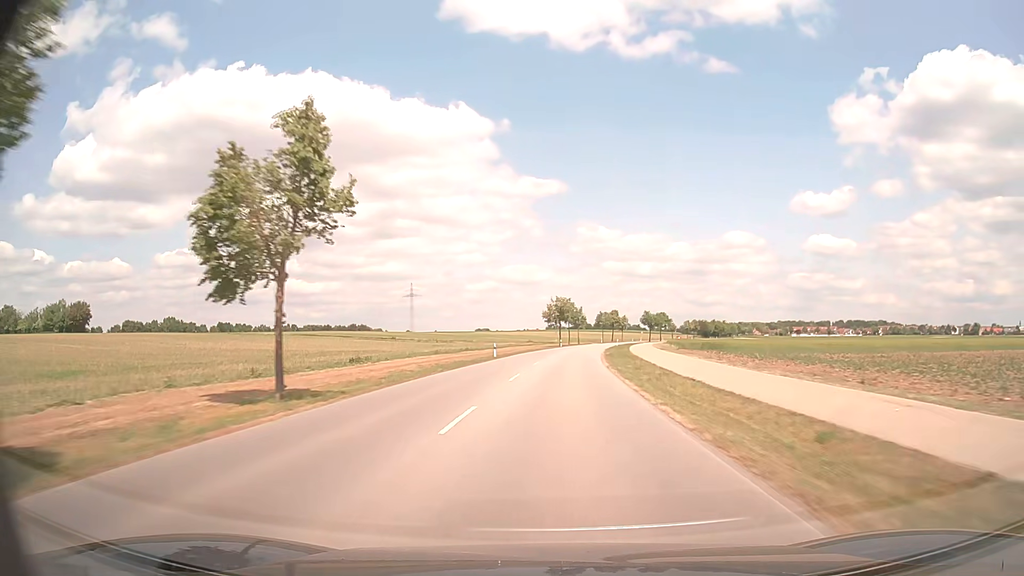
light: Day
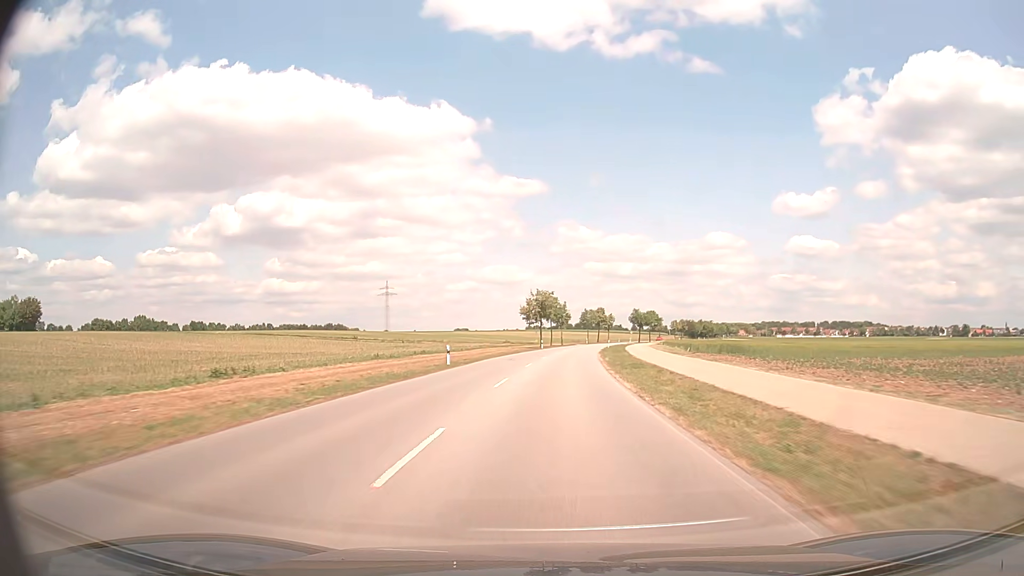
(+0.2, +15.4) m; +2°
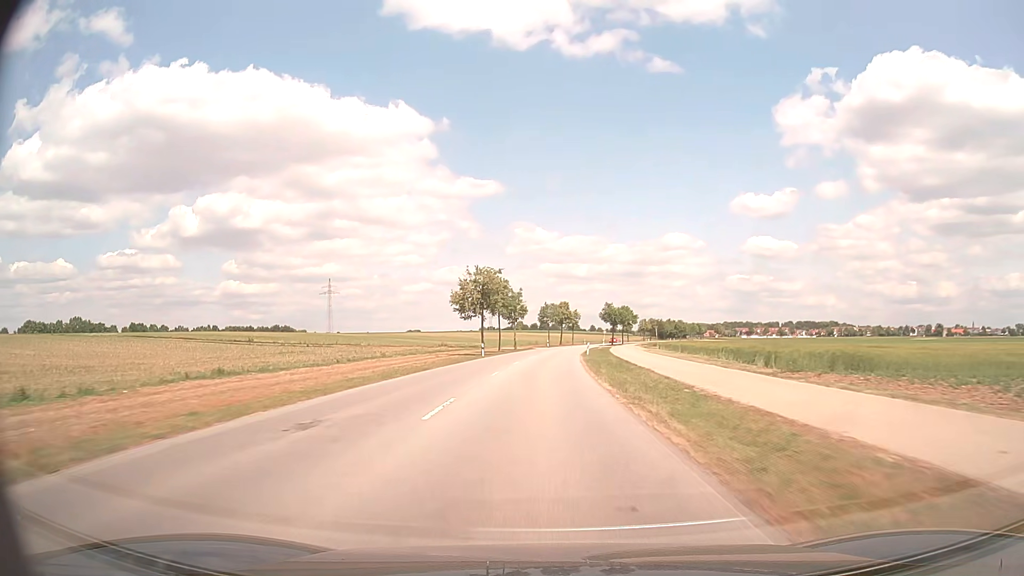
(+1.0, +30.9) m; +4°
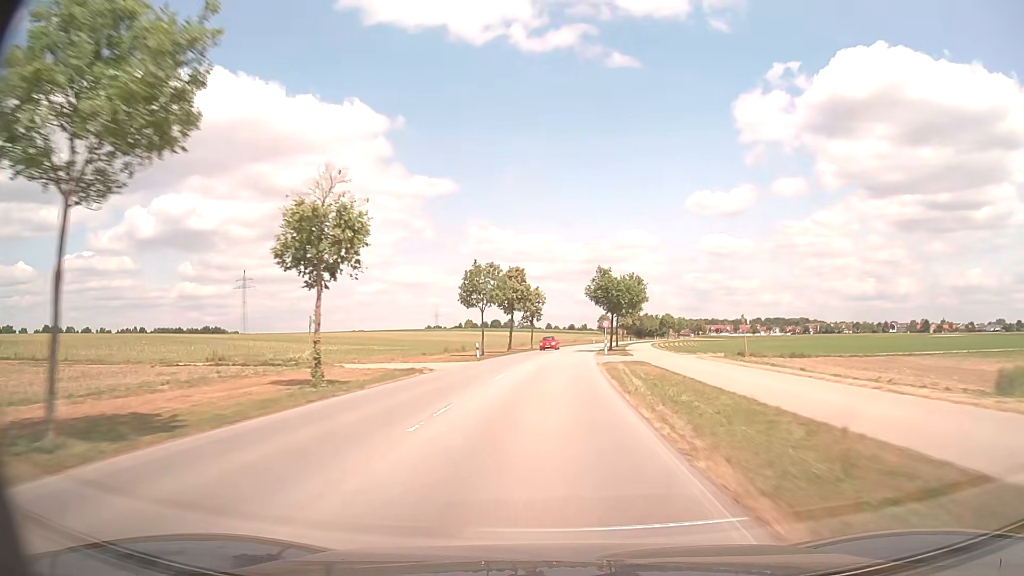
(+1.8, +61.0) m; +4°
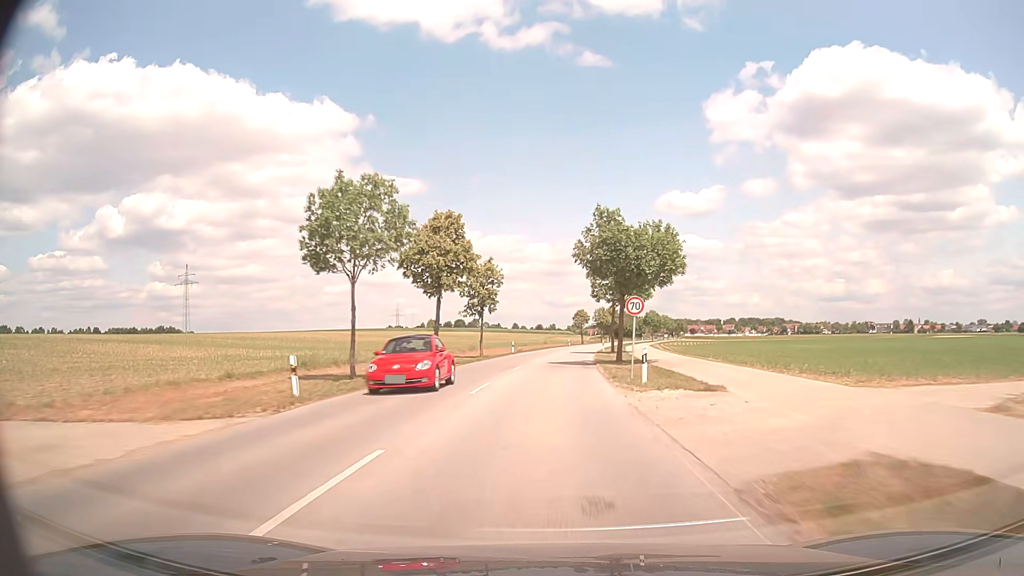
(+0.7, +29.3) m; +3°
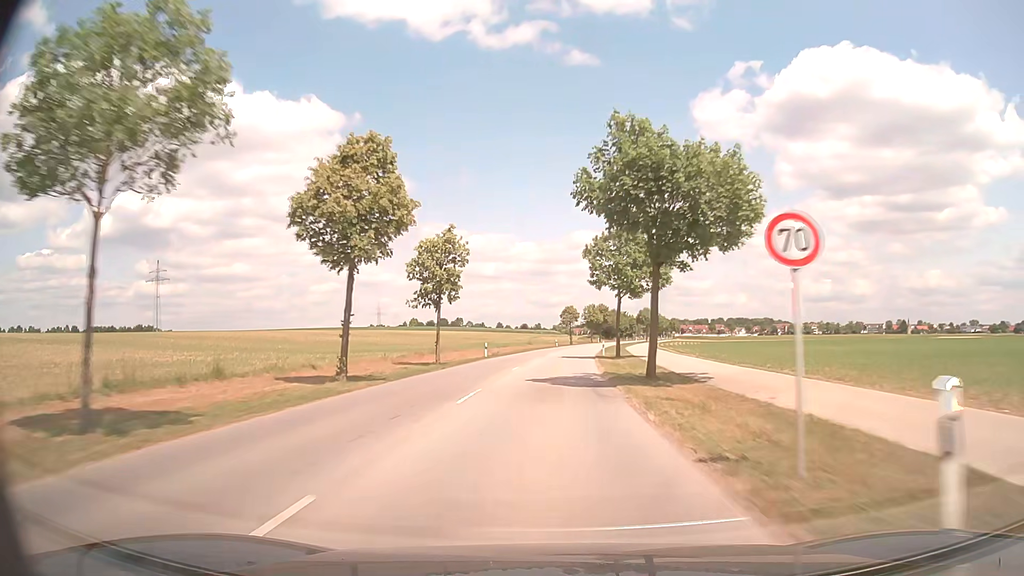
(+0.2, +14.4) m; +1°
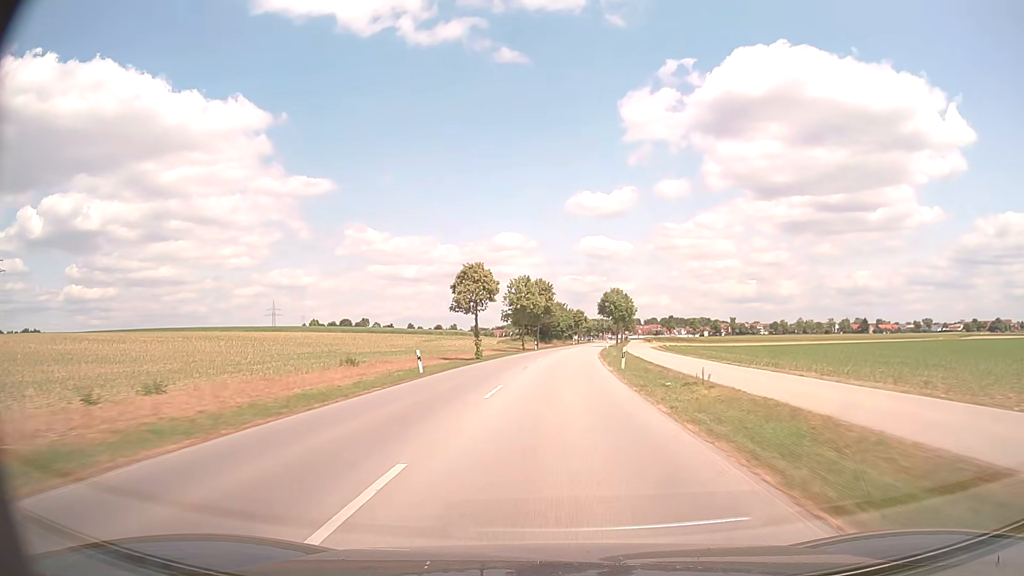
(+3.5, +69.7) m; +7°
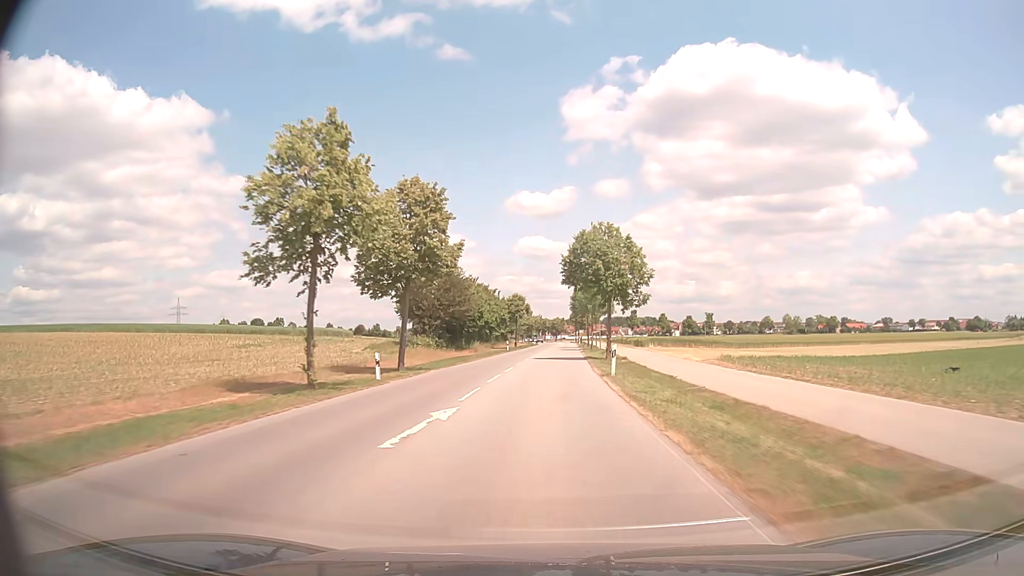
(+2.5, +54.7) m; +5°
(0, +10) (0, +20) (+1, +30) (+1, +40) (+1, +50) (+2, +60) (+2, +70) (+3, +80) (+3, +90) (+3, +100) m
